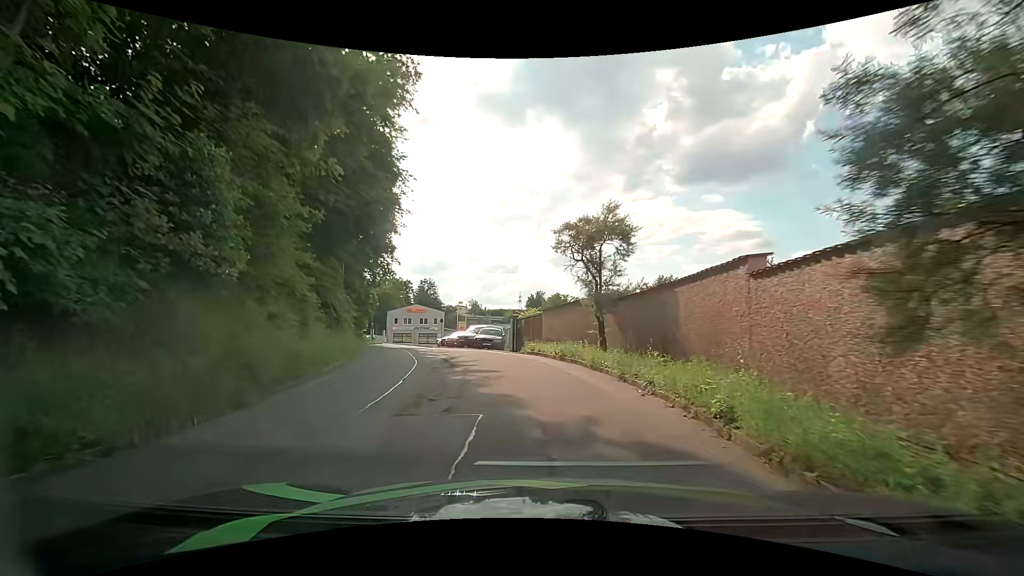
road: residential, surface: asphalt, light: Day
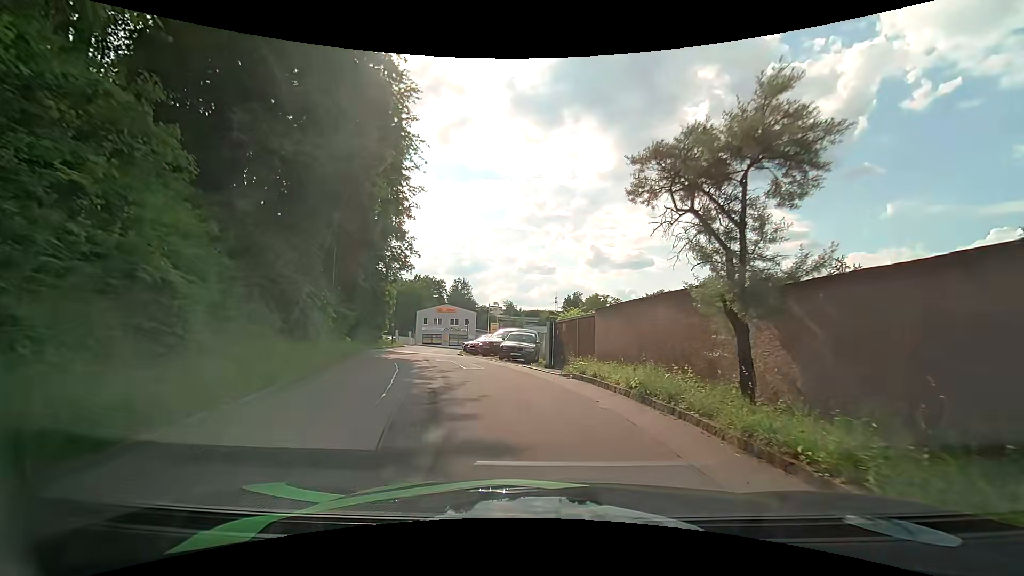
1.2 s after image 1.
(-0.2, +6.8) m; -5°
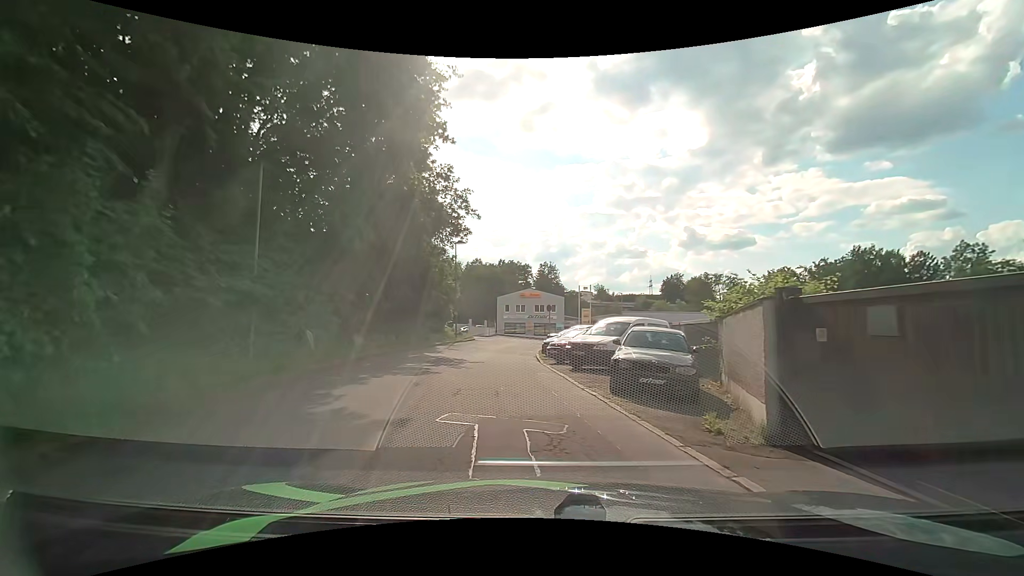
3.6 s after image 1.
(-0.9, +13.1) m; -9°
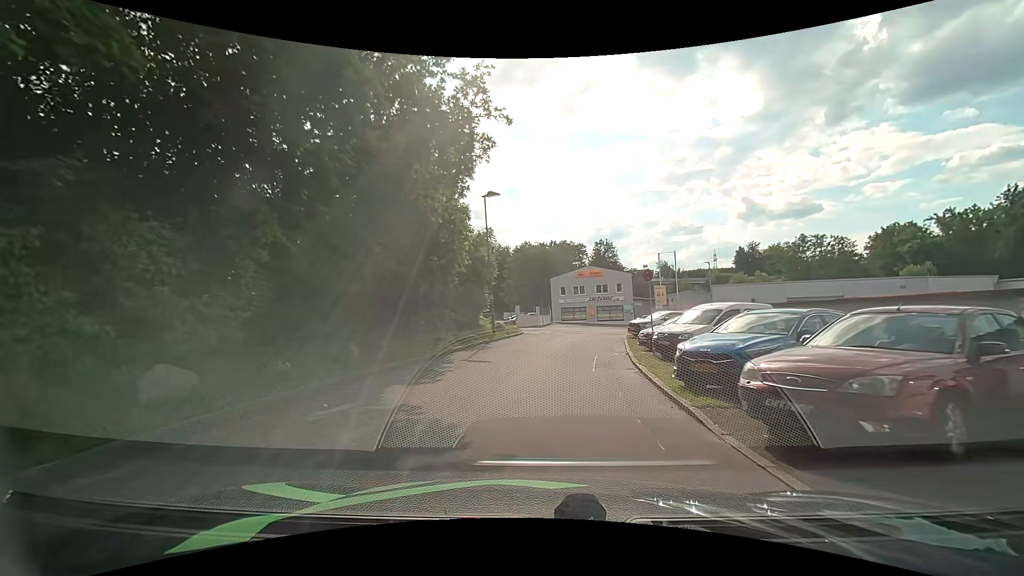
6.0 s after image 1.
(-1.0, +13.6) m; -7°
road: service
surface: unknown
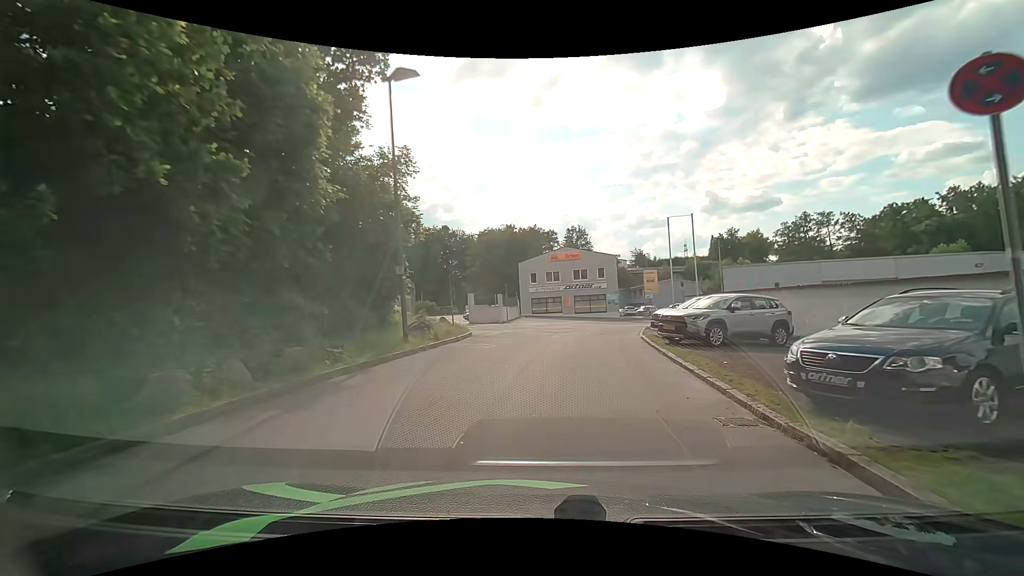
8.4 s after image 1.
(+0.4, +13.6) m; +4°
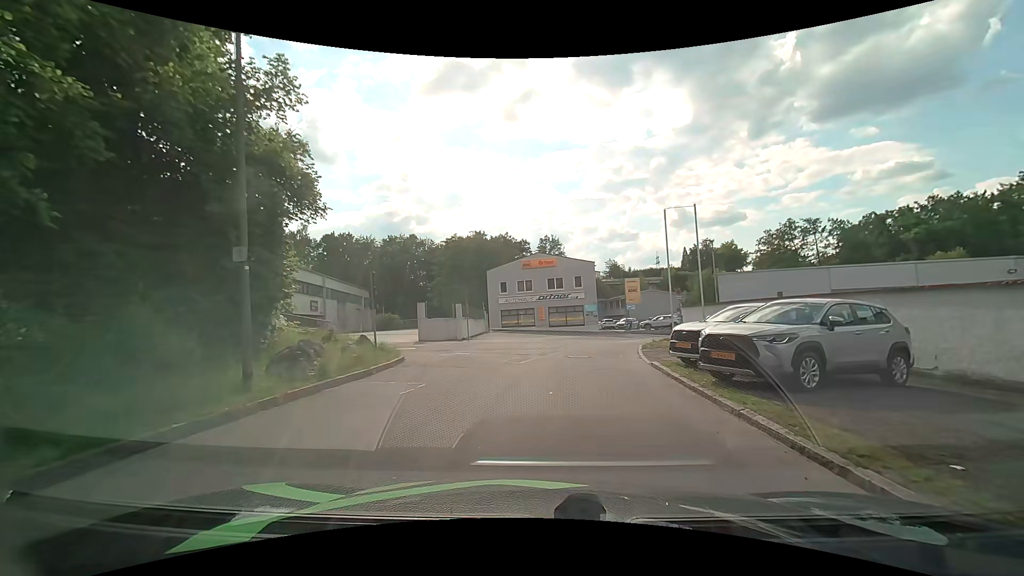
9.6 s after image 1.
(+0.1, +6.4) m; +2°
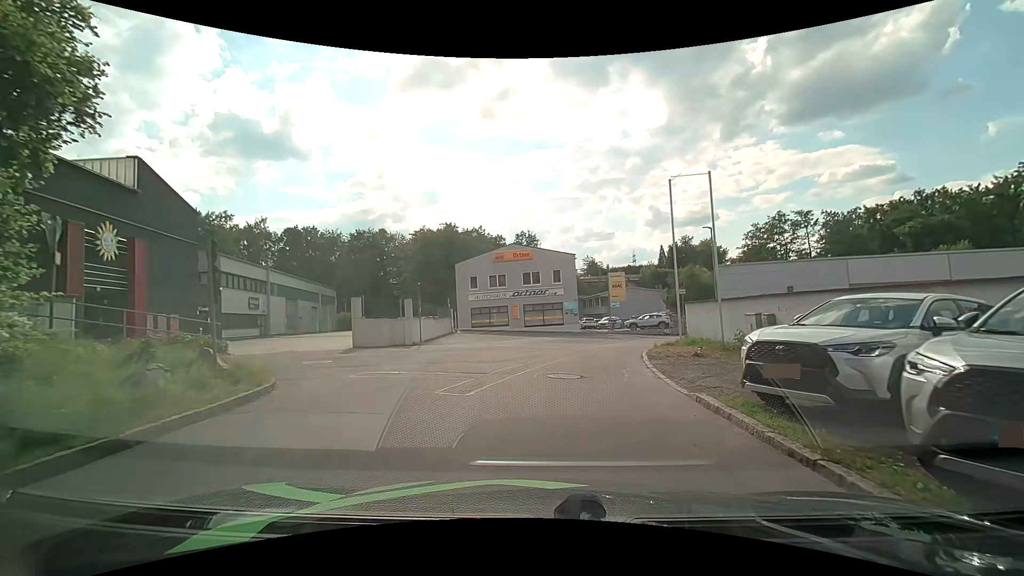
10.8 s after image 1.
(+0.1, +5.9) m; +3°
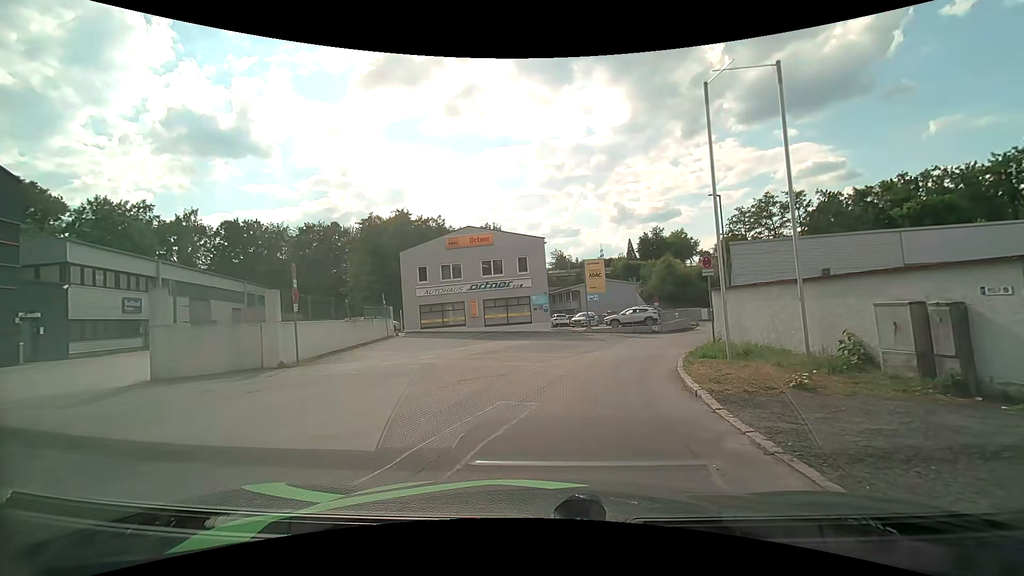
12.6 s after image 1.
(+0.3, +8.7) m; +5°
(0, +10) (+3, +20) (+6, +29) (0, +36) (-6, +30) (-6, +20) (-4, +10) (-3, 0) (-2, -10) (-1, -20) m
